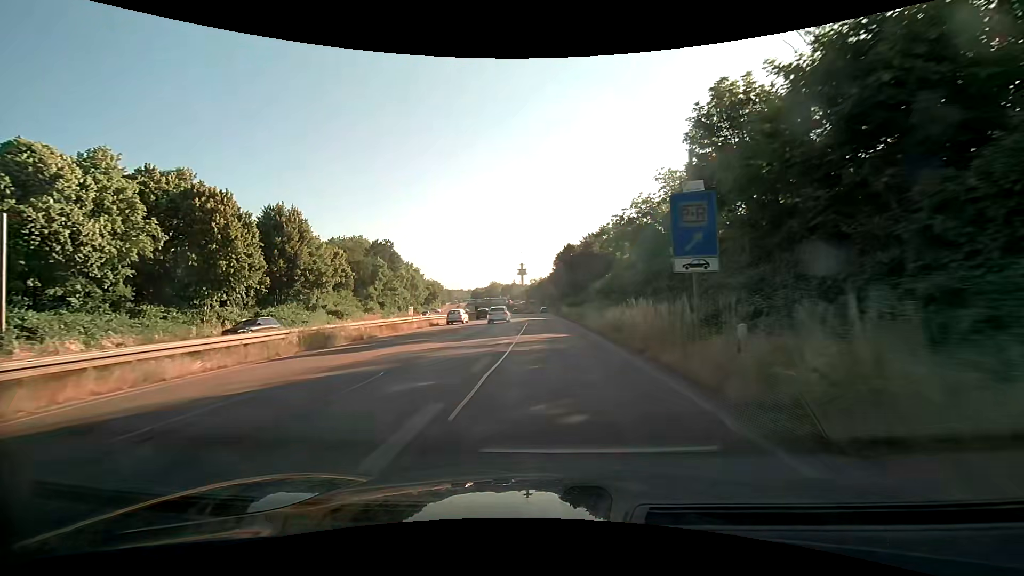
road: trunk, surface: asphalt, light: Day
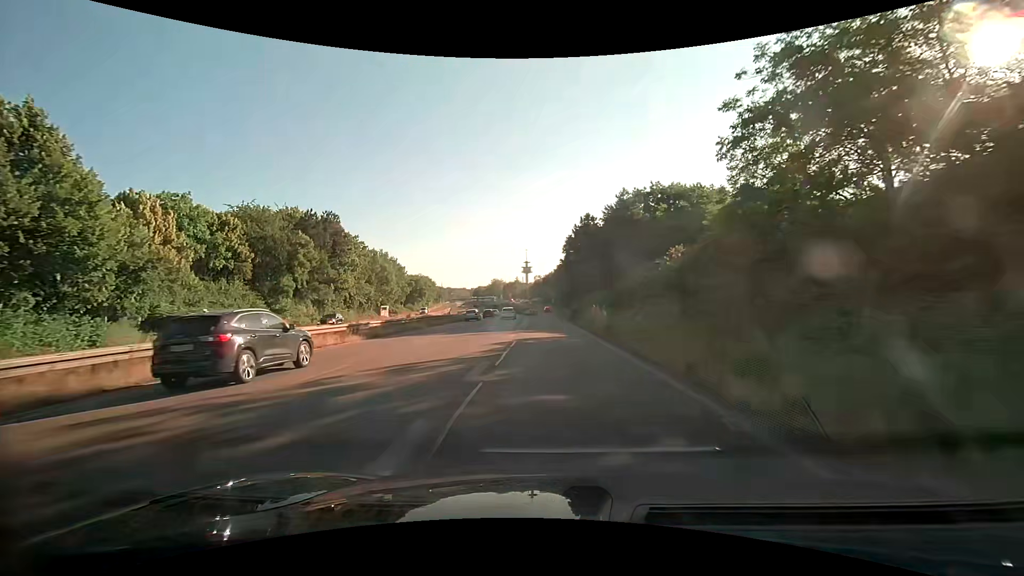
(-0.4, +31.5) m; -1°
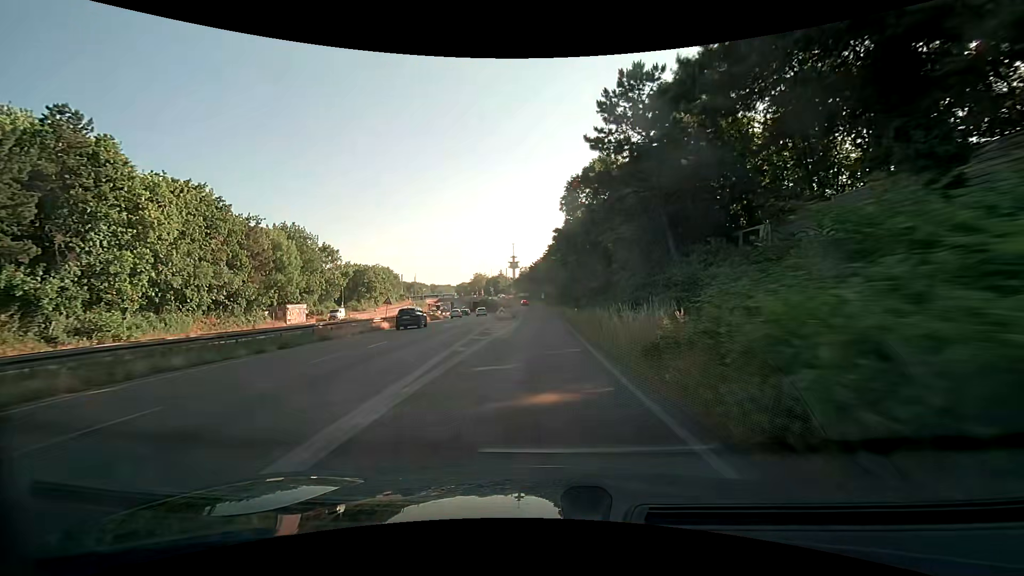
(+0.3, +41.0) m; +1°
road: trunk_link
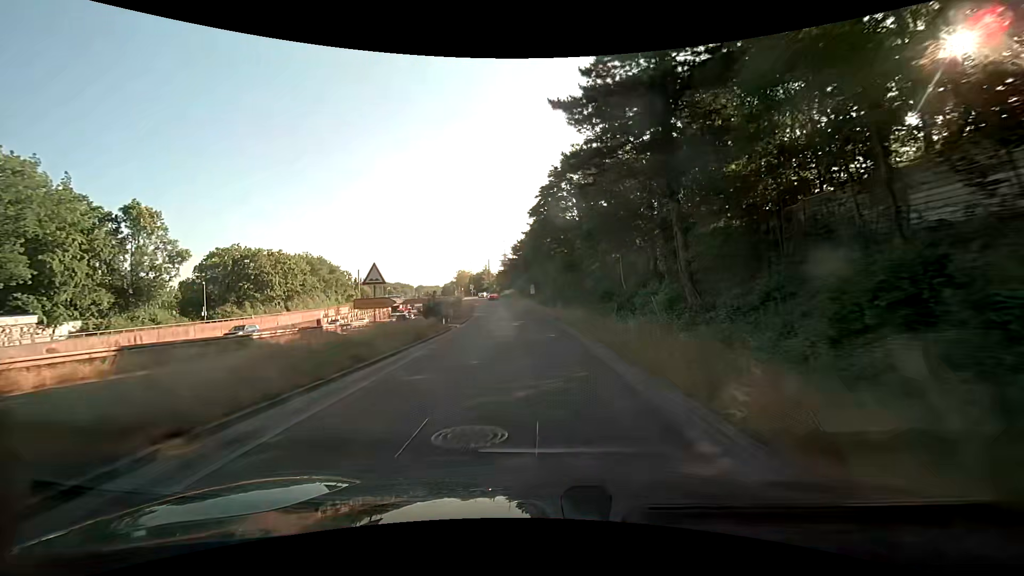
(+0.3, +49.0) m; +1°
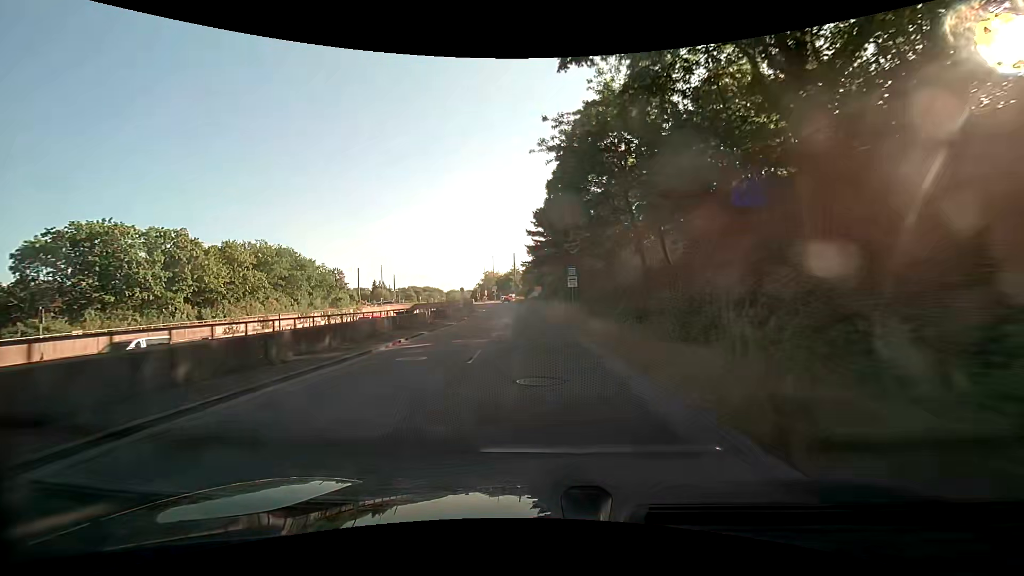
(-1.0, +37.0) m; -4°
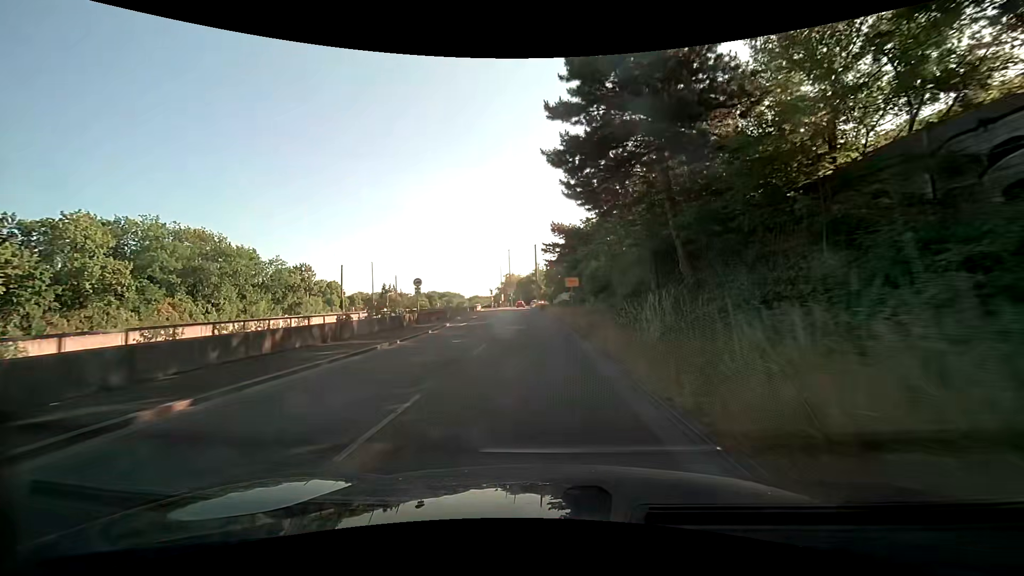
(-1.1, +34.1) m; -3°
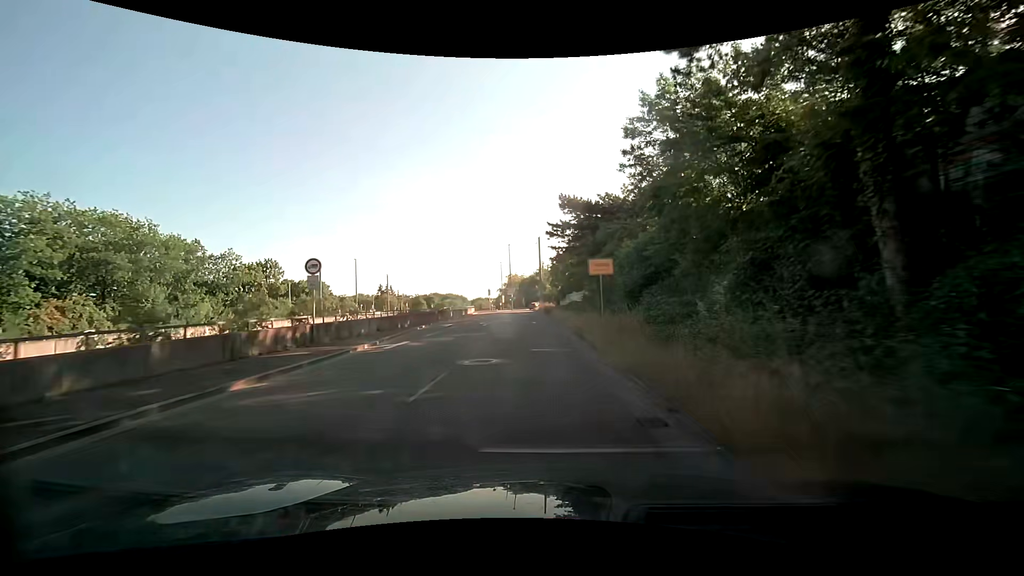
(-0.1, +15.5) m; -1°
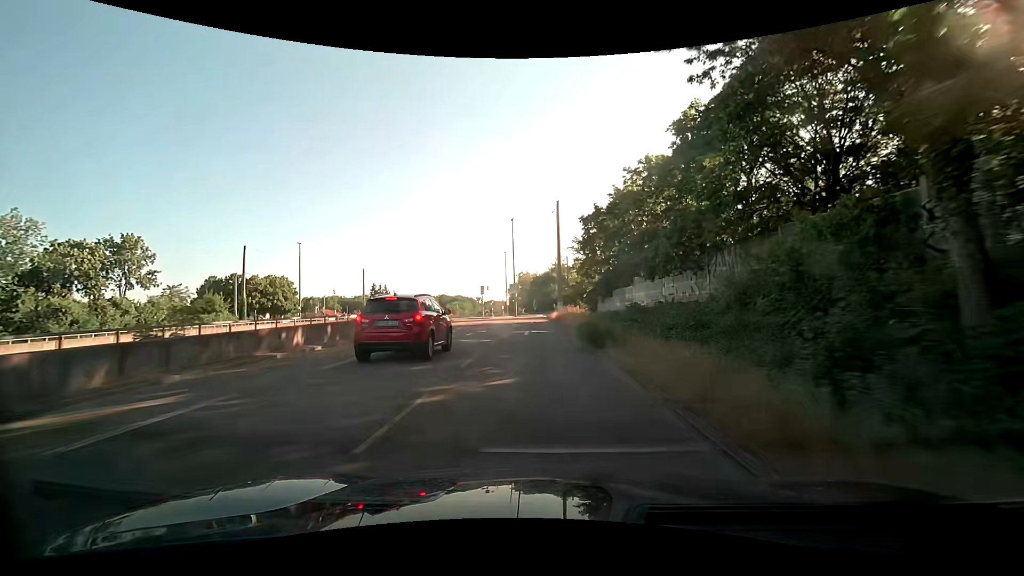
(-0.6, +35.5) m; -2°
